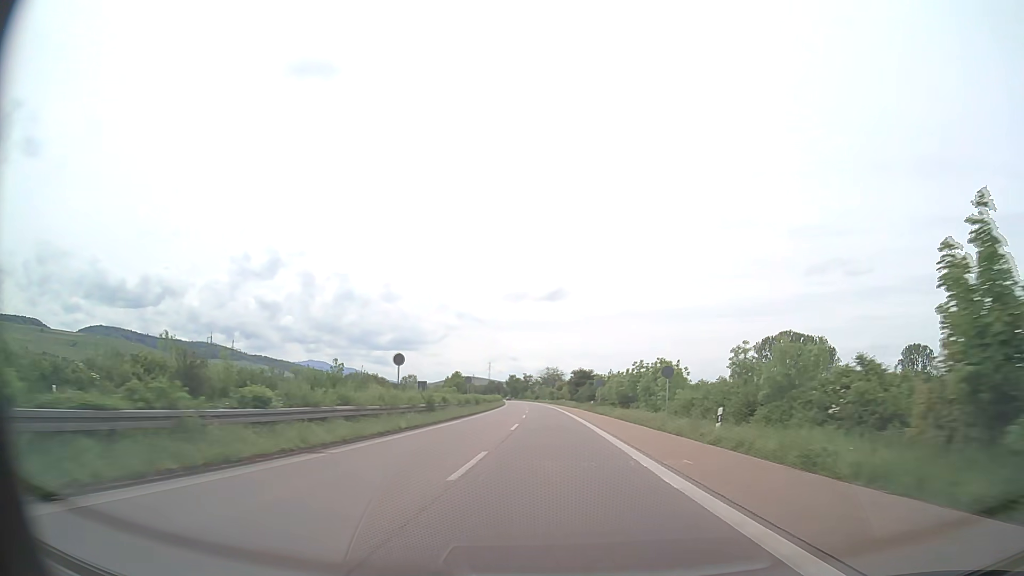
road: trunk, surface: asphalt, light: Day
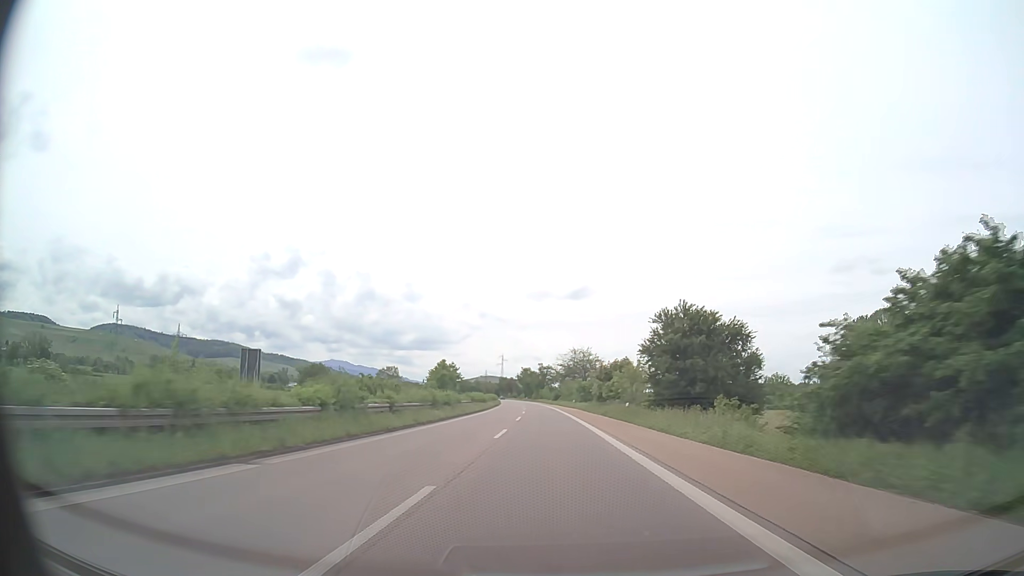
(-1.3, +79.1) m; -2°
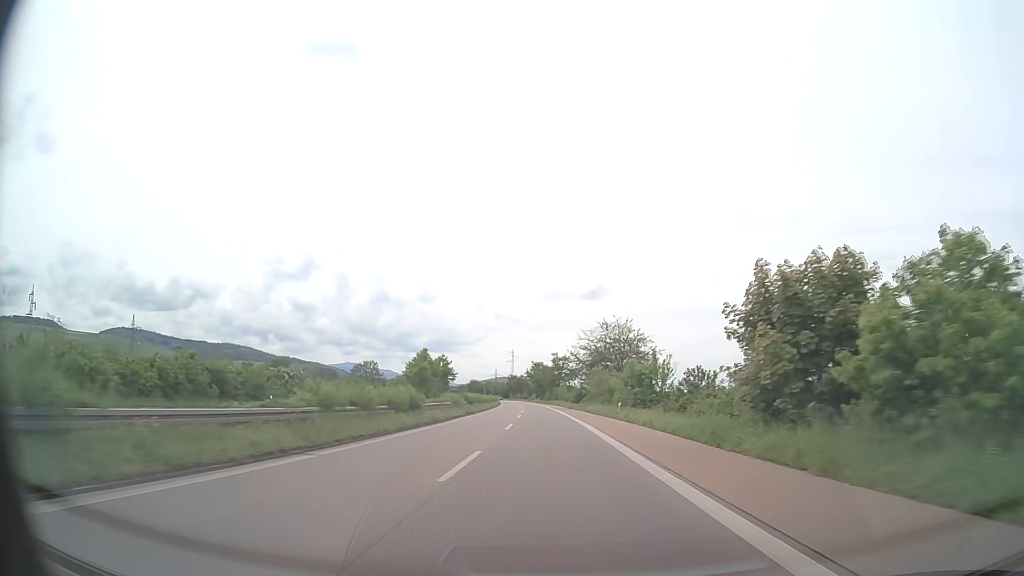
(-0.6, +47.4) m; -1°
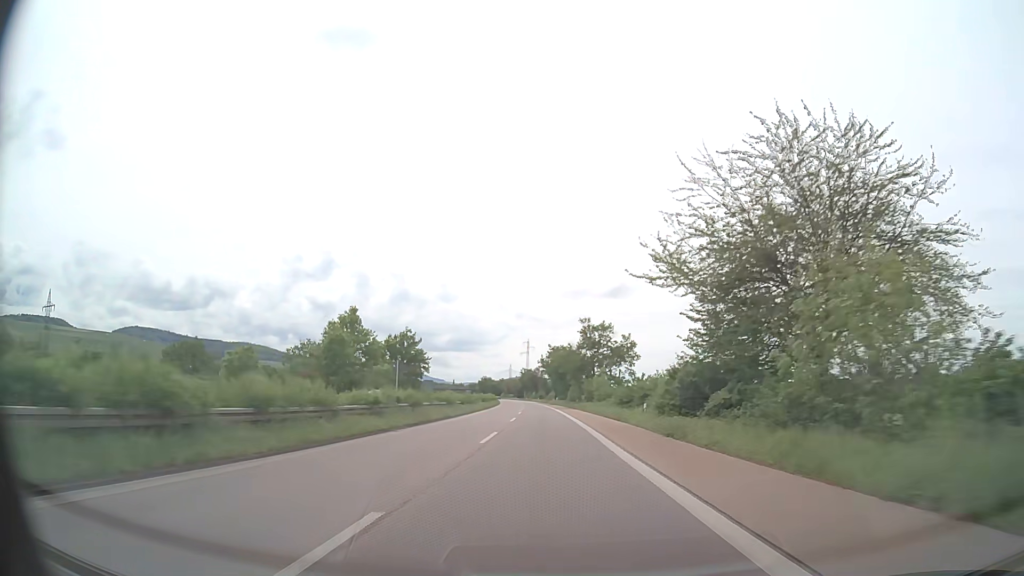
(-1.0, +63.1) m; -2°
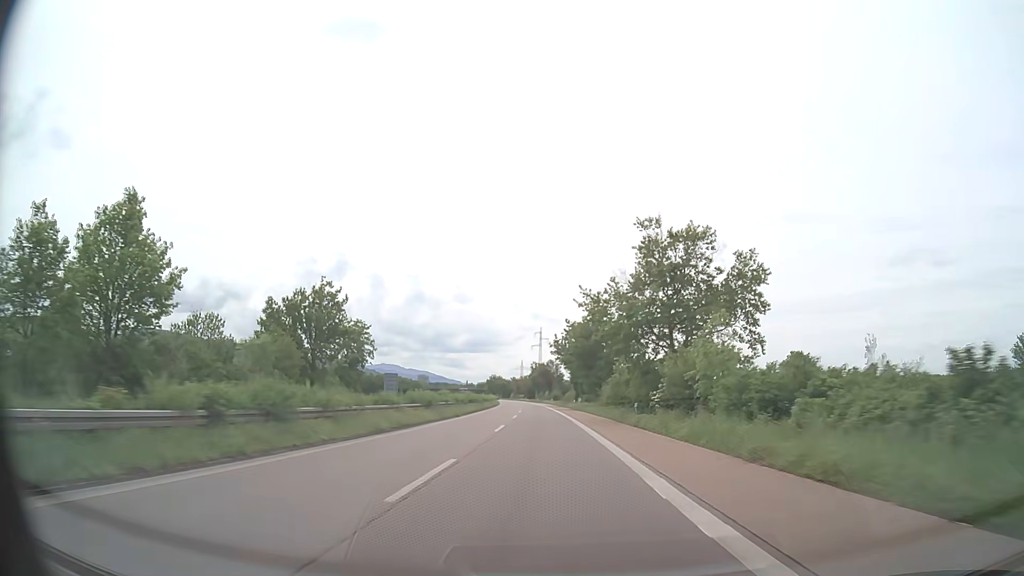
(-0.5, +47.3) m; -1°
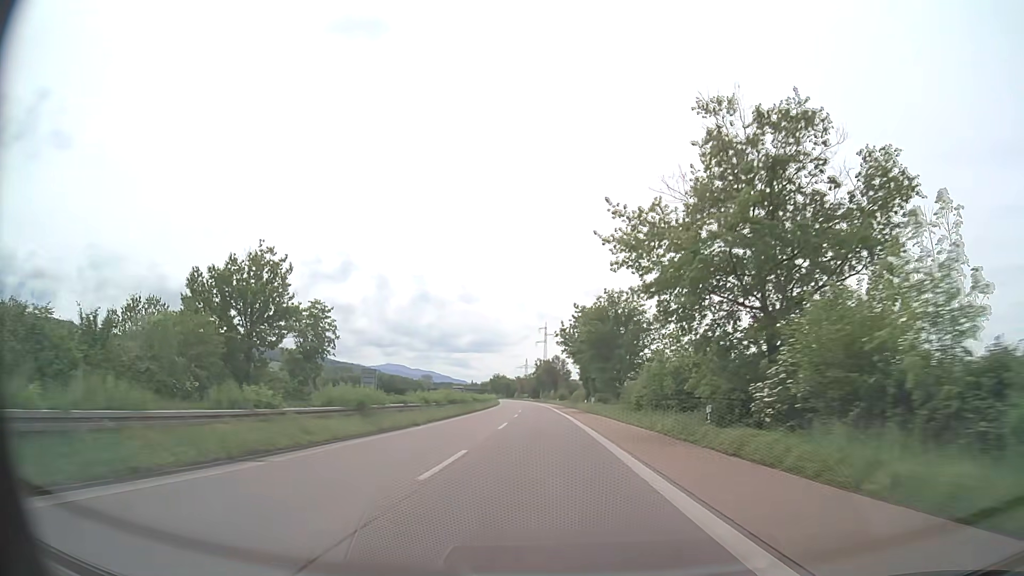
(-0.1, +15.8) m; 0°
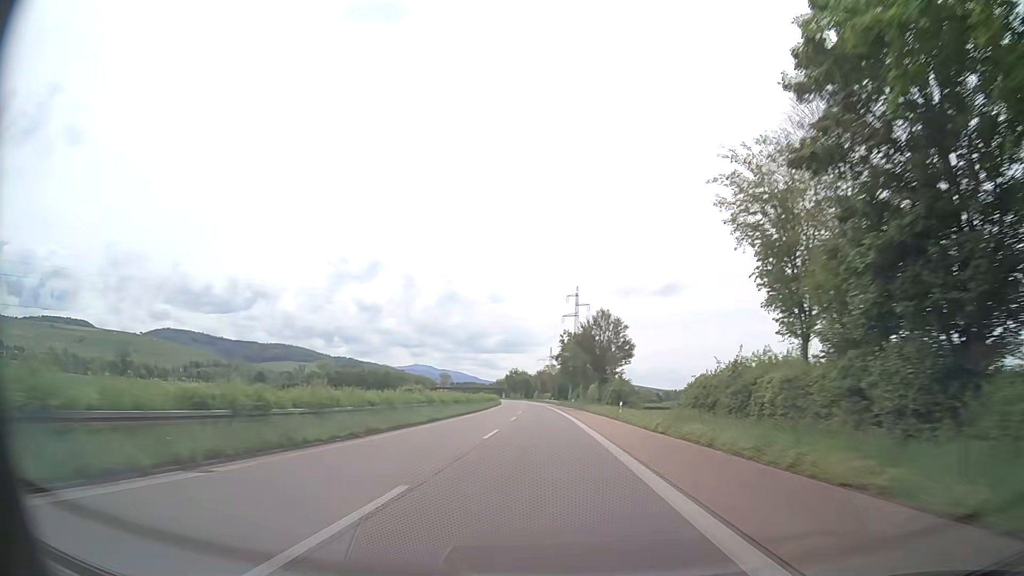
(-1.7, +78.8) m; -2°
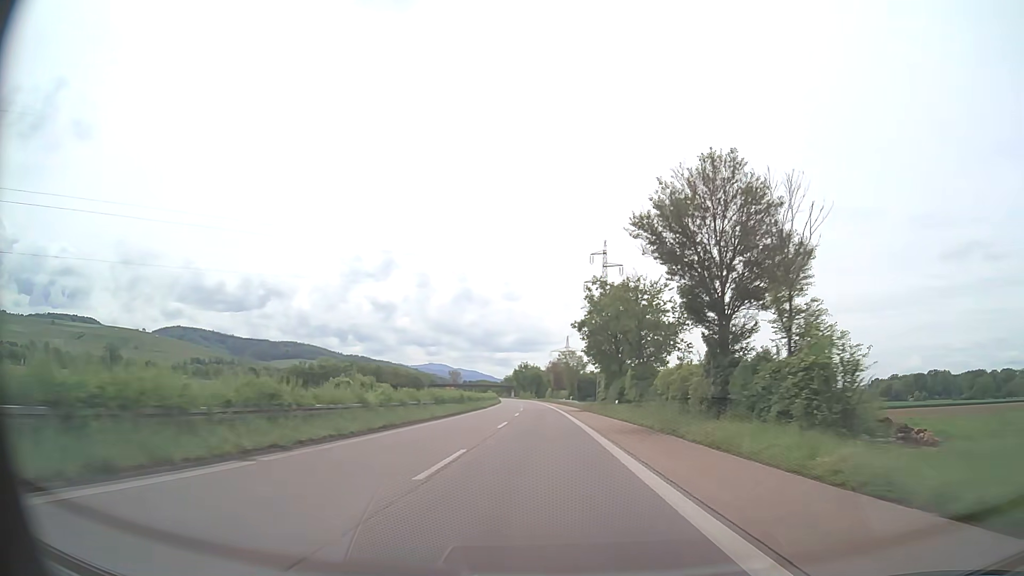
(-0.5, +47.3) m; -1°
(0, +10) (0, +20) (0, +30) (0, +40) (-1, +50) (-1, +60) (-1, +70) (-2, +80) (-2, +90) (-3, +100) m
